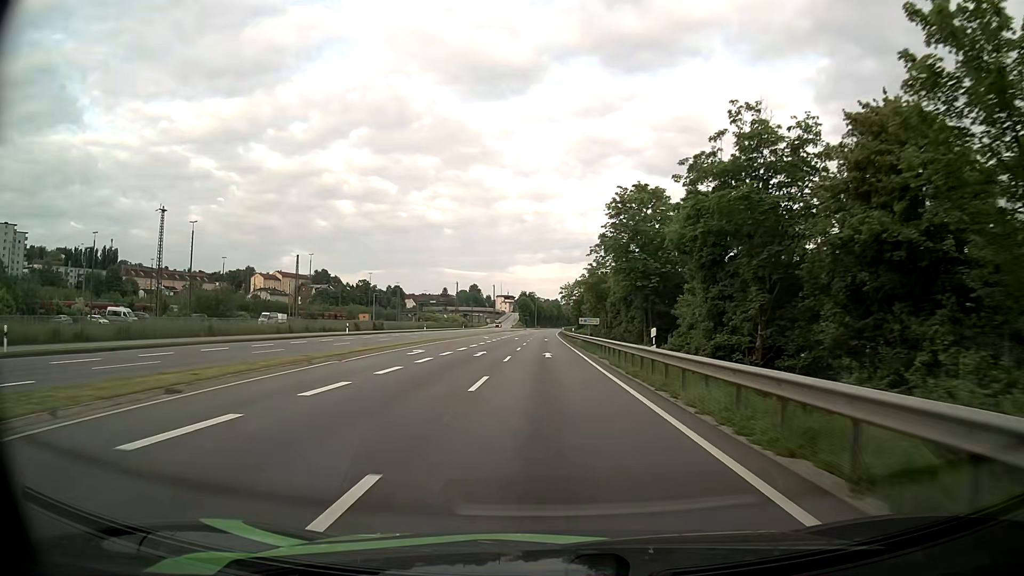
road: primary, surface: asphalt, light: Day
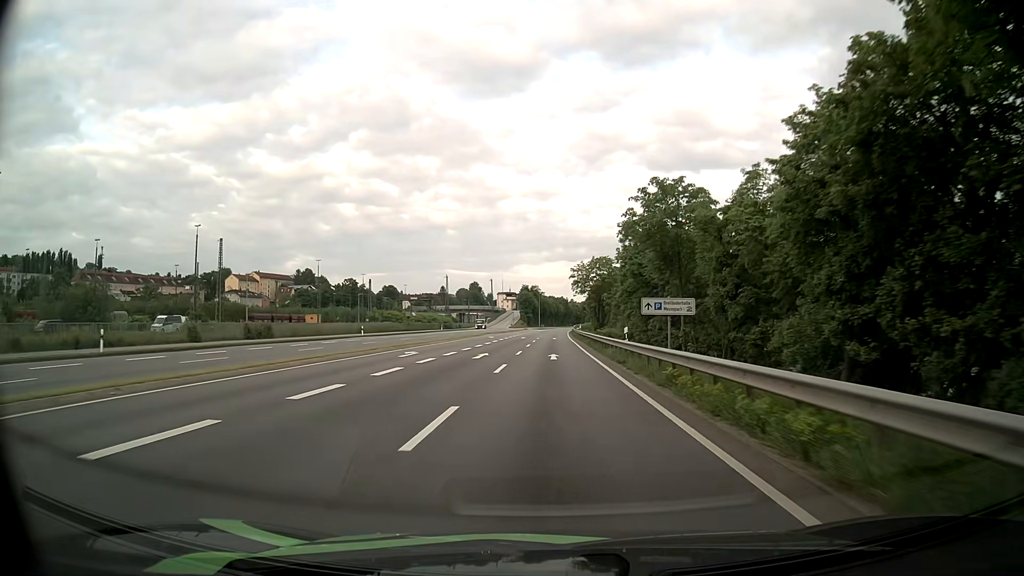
(-0.2, +42.9) m; 0°
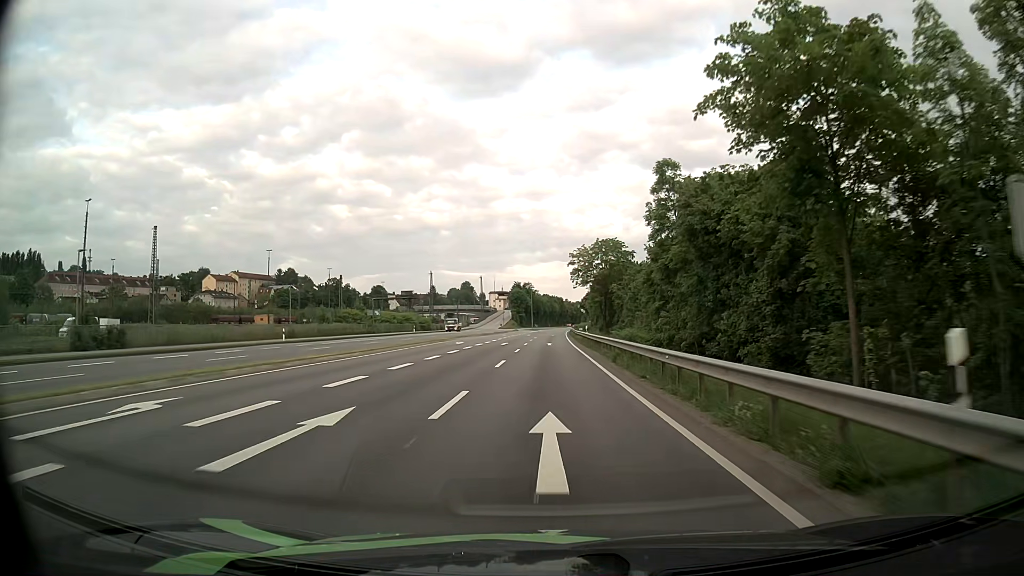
(+0.1, +21.5) m; +1°
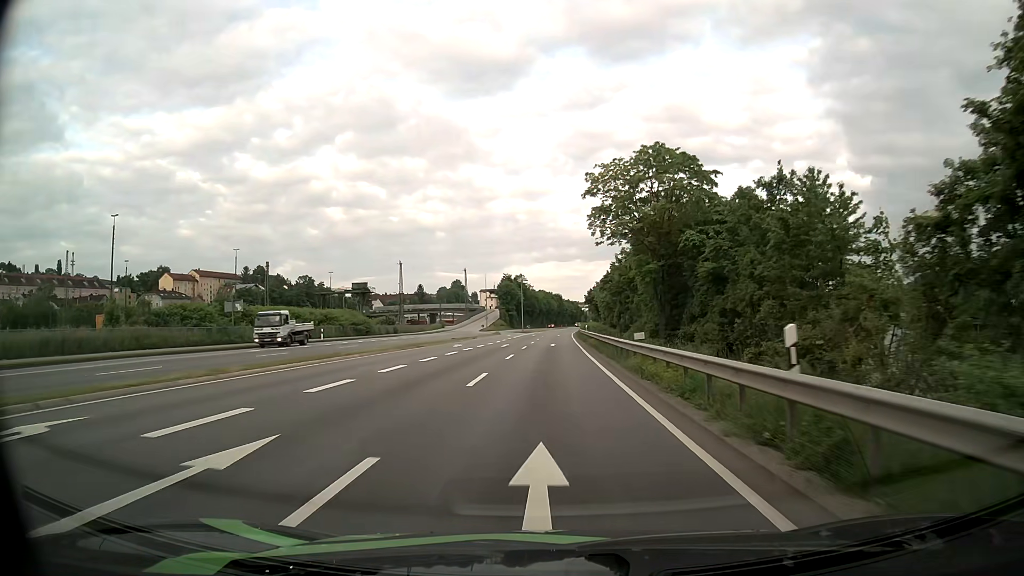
(0.0, +43.2) m; 0°
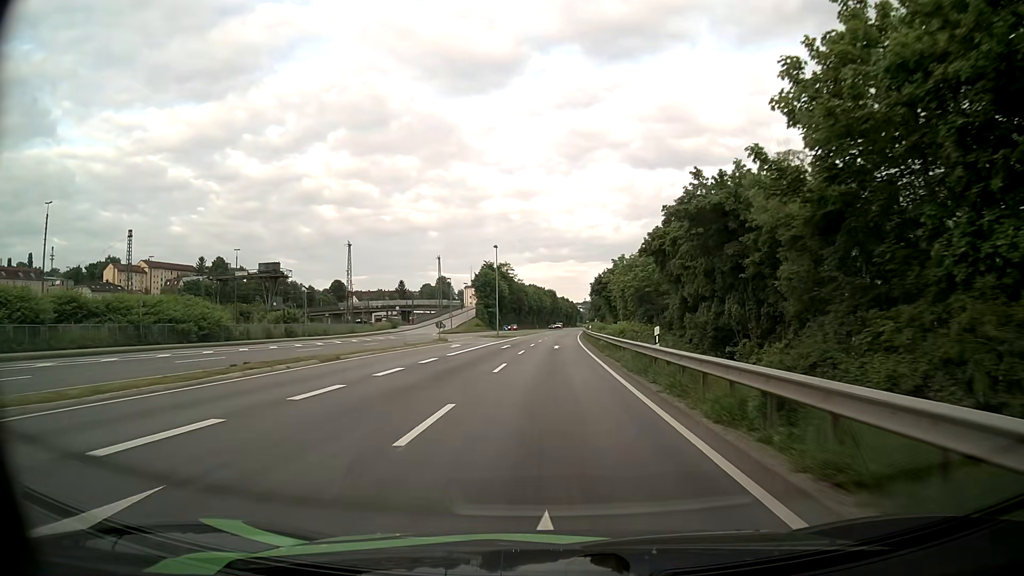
(+0.2, +43.3) m; +1°
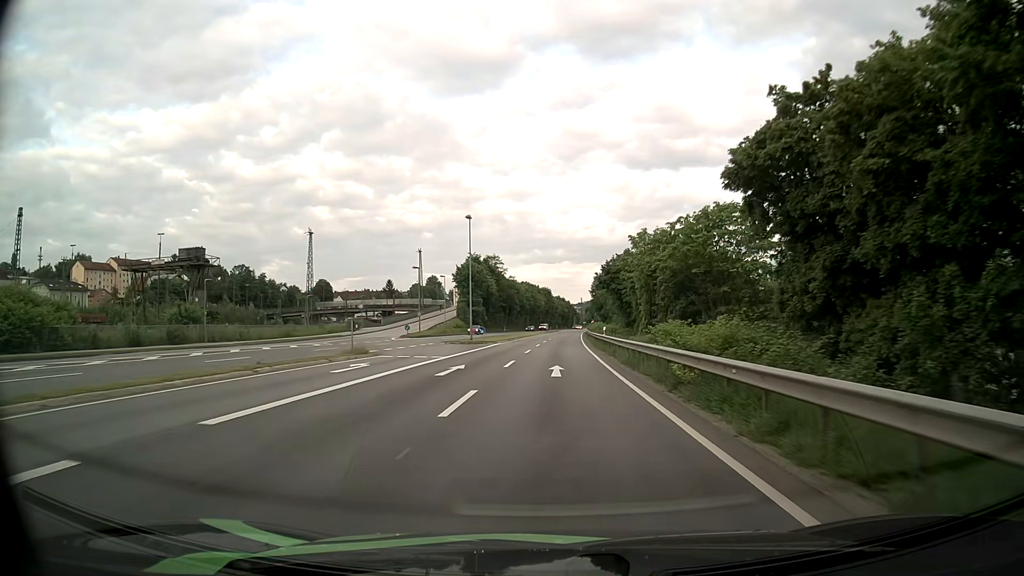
(+0.1, +21.7) m; 0°
(0, +10) (0, +20) (0, +30) (+1, +40) (+1, +50) (+1, +60) (+2, +70) (+2, +80) (+3, +90) (+3, +100) m
